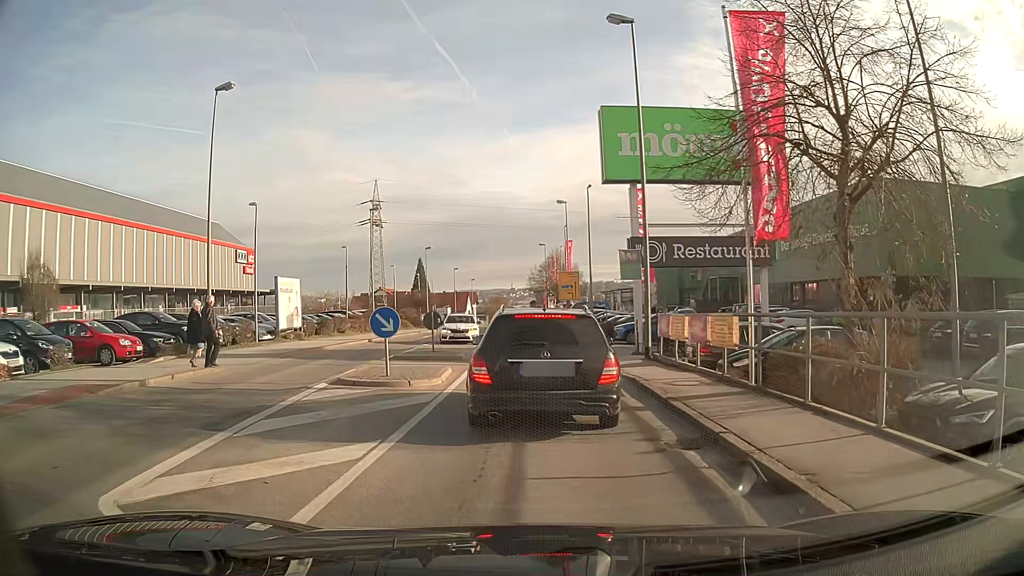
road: tertiary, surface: asphalt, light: Day
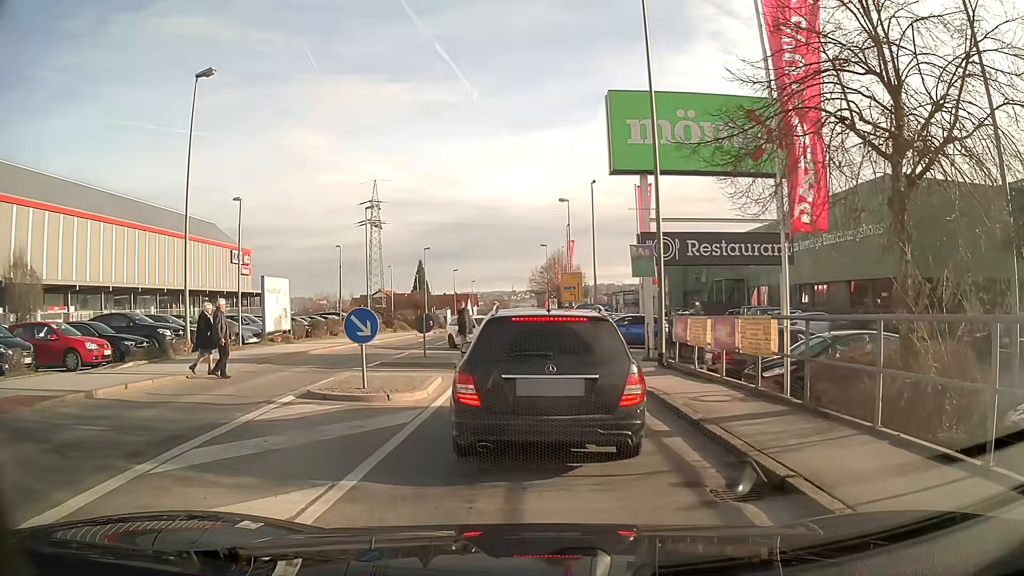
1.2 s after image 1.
(0.0, +1.7) m; +1°
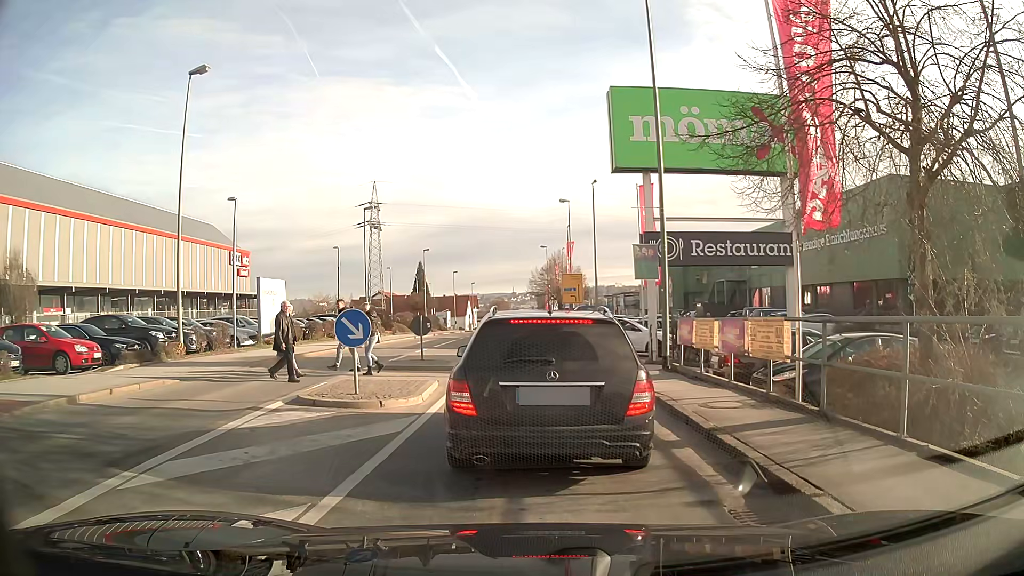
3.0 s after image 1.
(0.0, +0.5) m; 0°
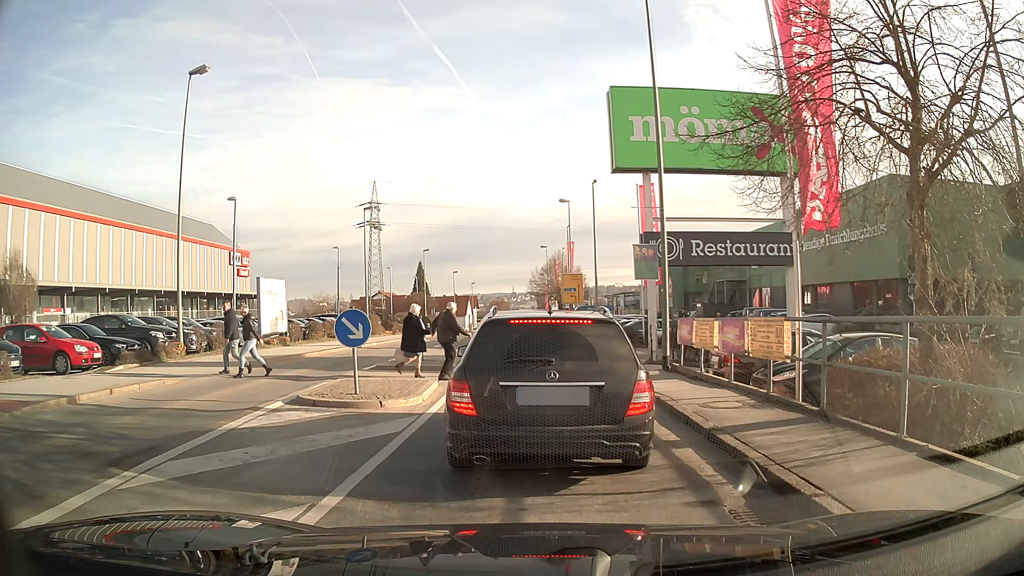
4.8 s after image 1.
(0.0, 0.0) m; 0°
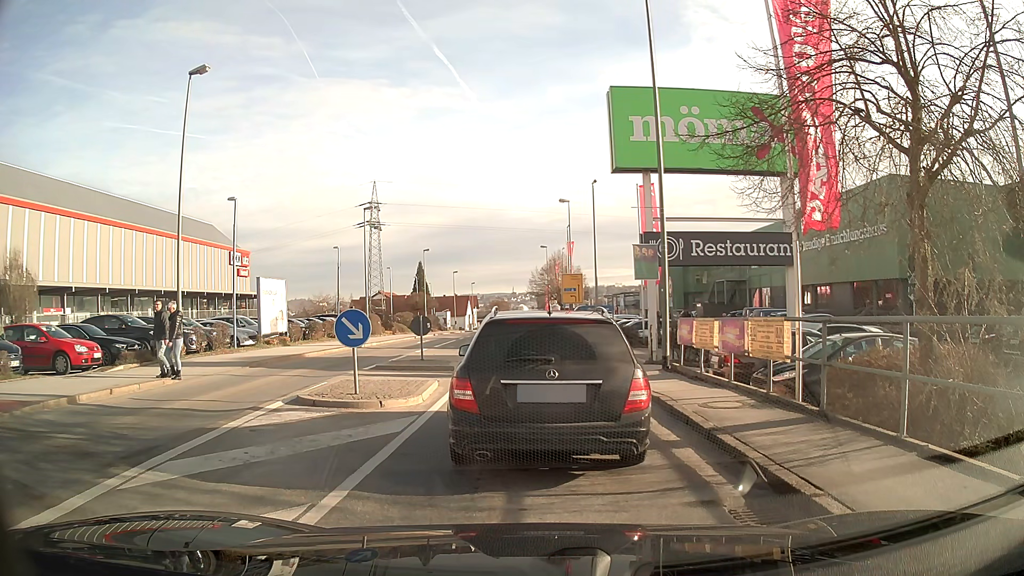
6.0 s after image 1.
(0.0, 0.0) m; 0°
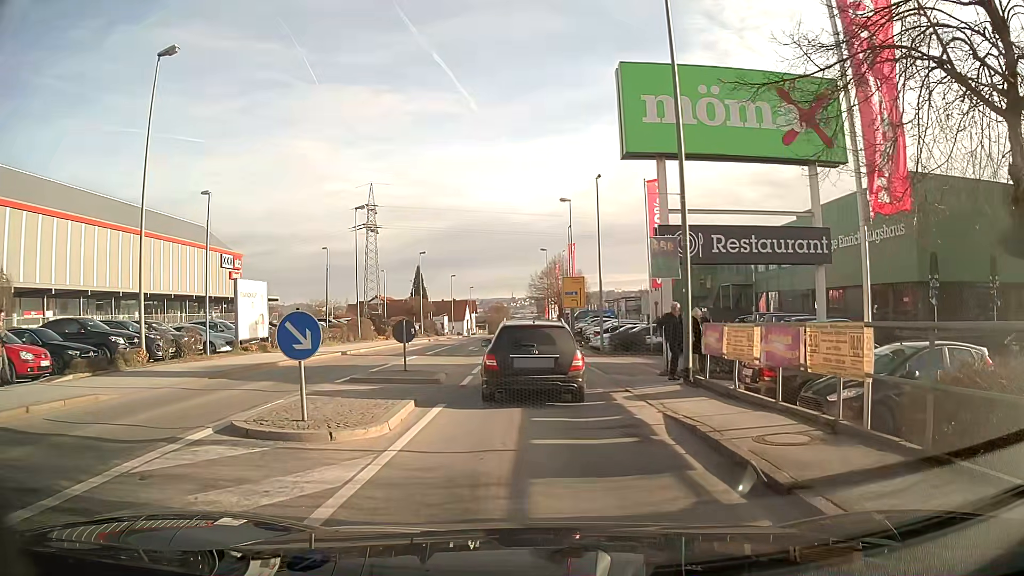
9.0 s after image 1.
(0.0, +2.7) m; 0°
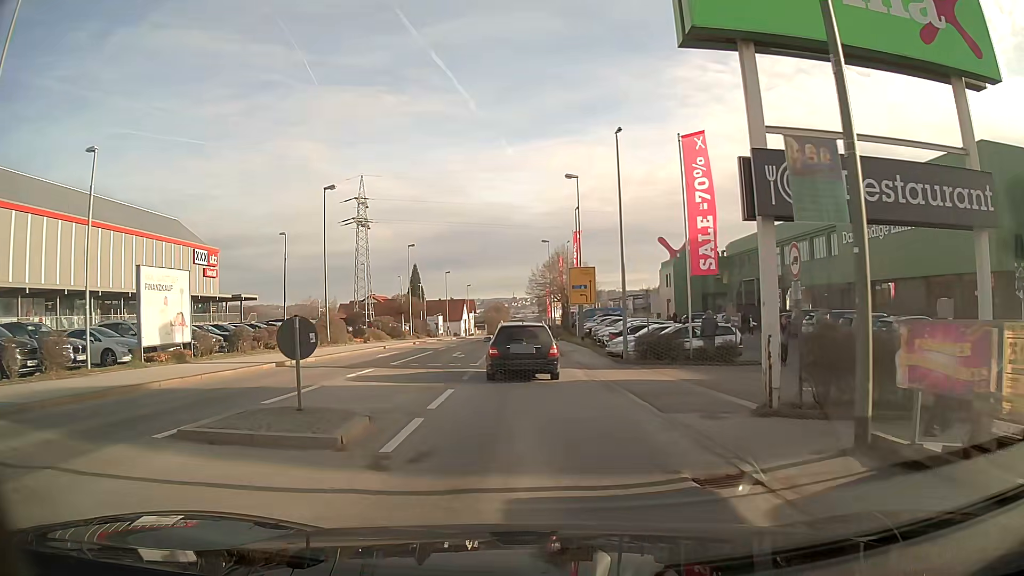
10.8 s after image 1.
(0.0, +8.2) m; 0°
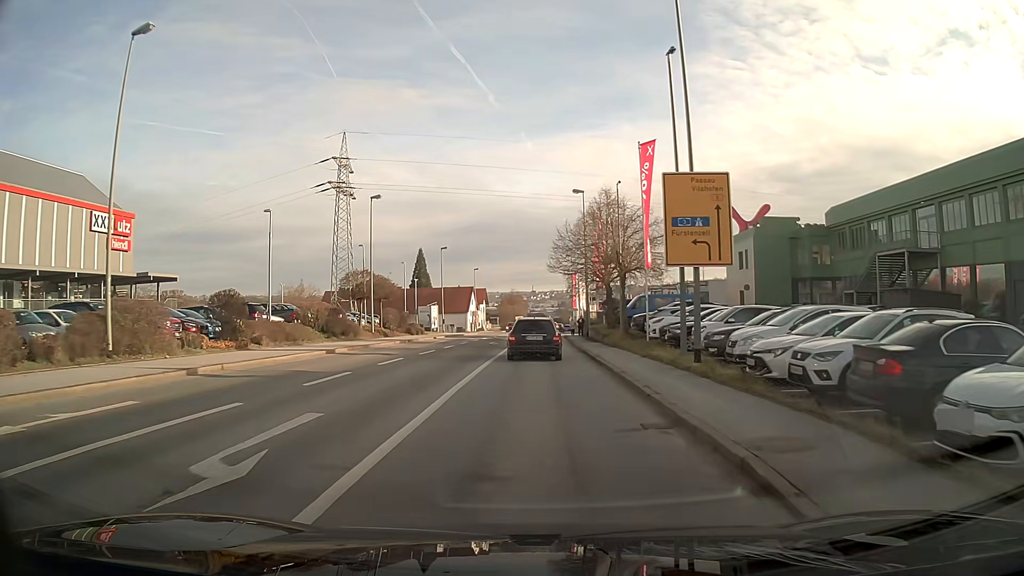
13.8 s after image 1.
(-0.4, +25.2) m; -1°
